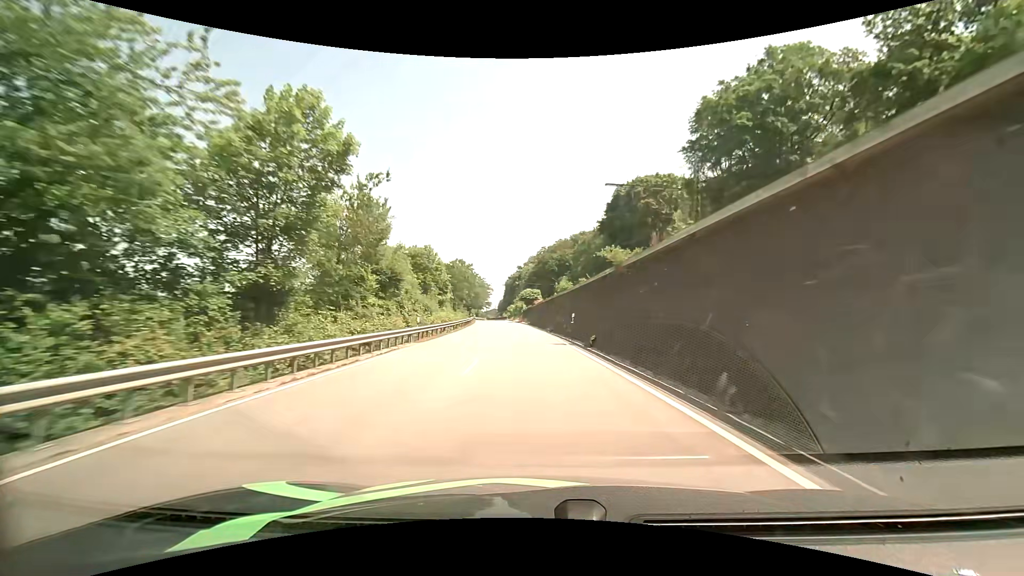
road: primary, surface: asphalt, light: Day
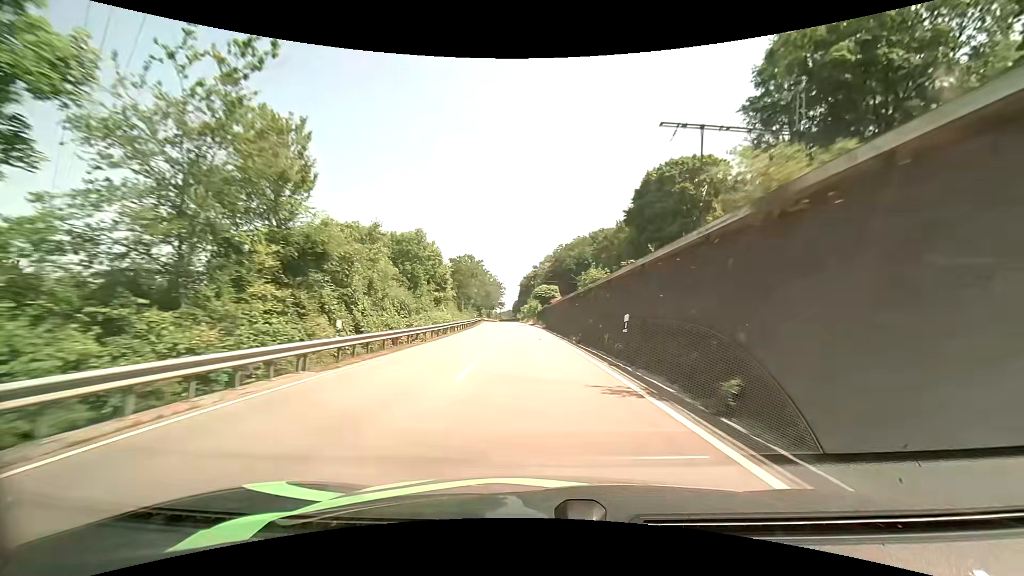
(-0.2, +13.4) m; -2°
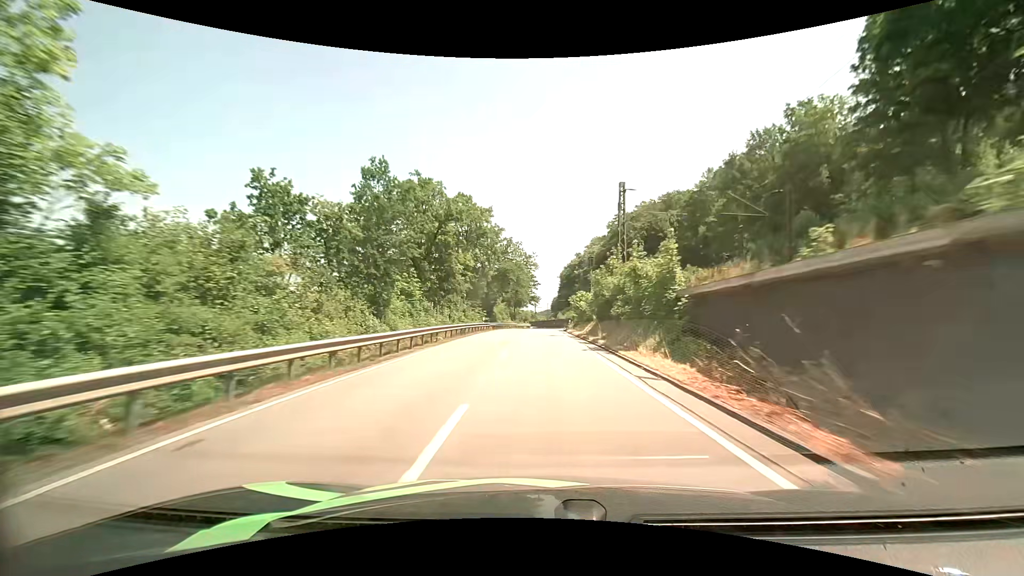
(-3.9, +66.3) m; -5°
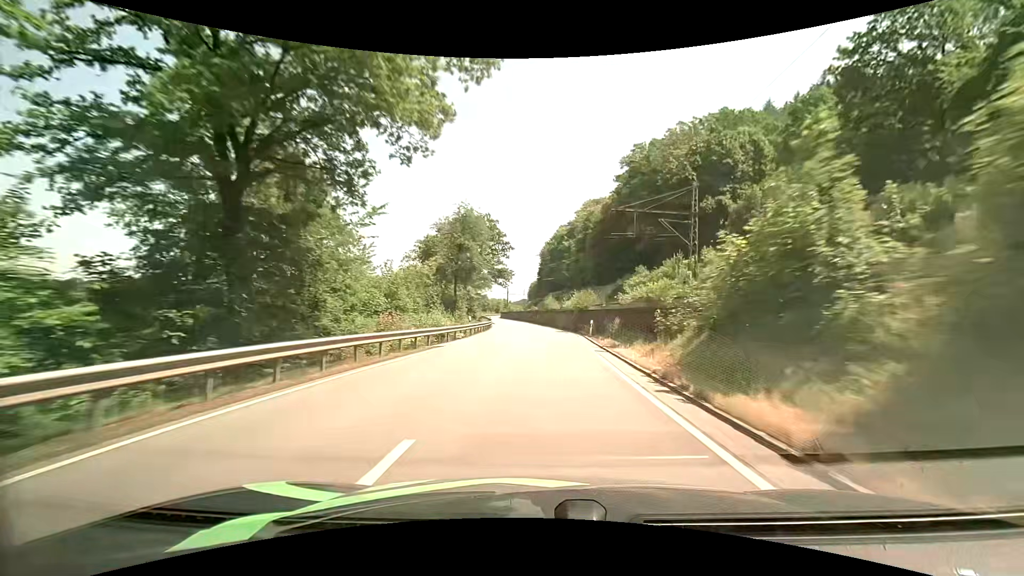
(+0.3, +61.7) m; +2°
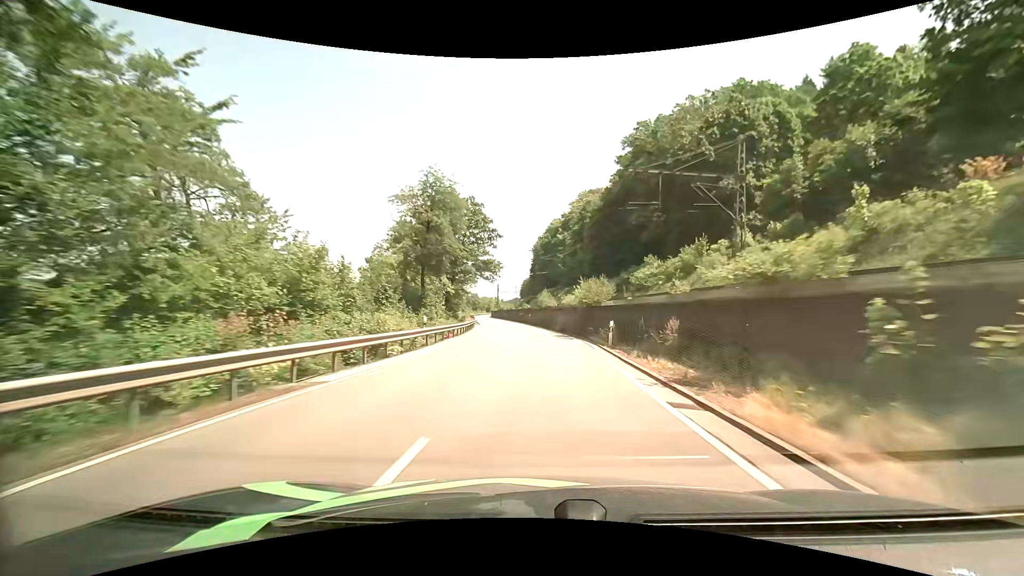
(+0.1, +11.7) m; 0°
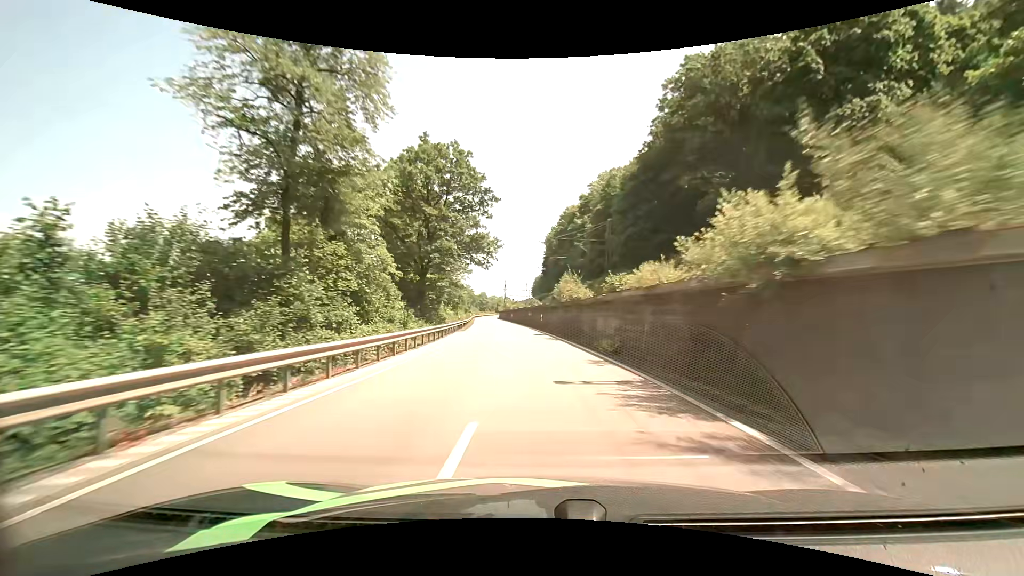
(+0.1, +23.2) m; -1°
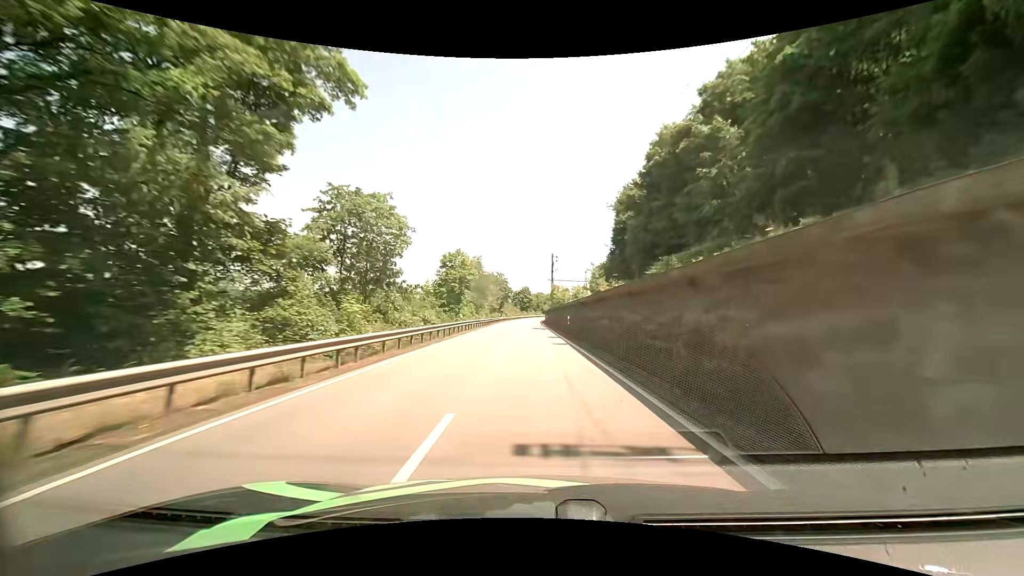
(-3.4, +59.2) m; -6°
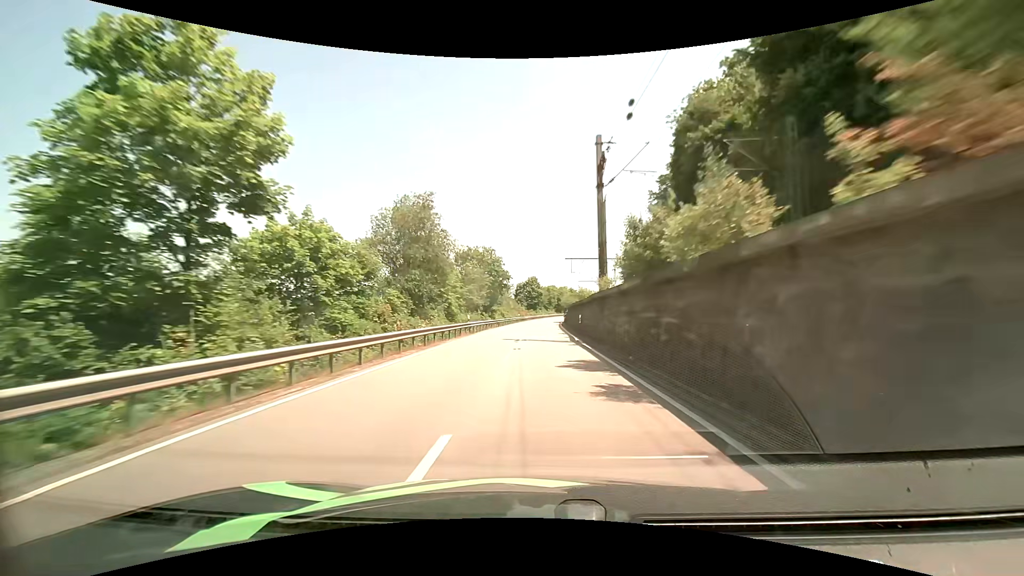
(-0.8, +49.0) m; -1°
(0, +10) (0, +20) (0, +30) (0, +40) (+1, +50) (+1, +60) (+1, +70) (+2, +80) (+2, +90) (+3, +100) m
